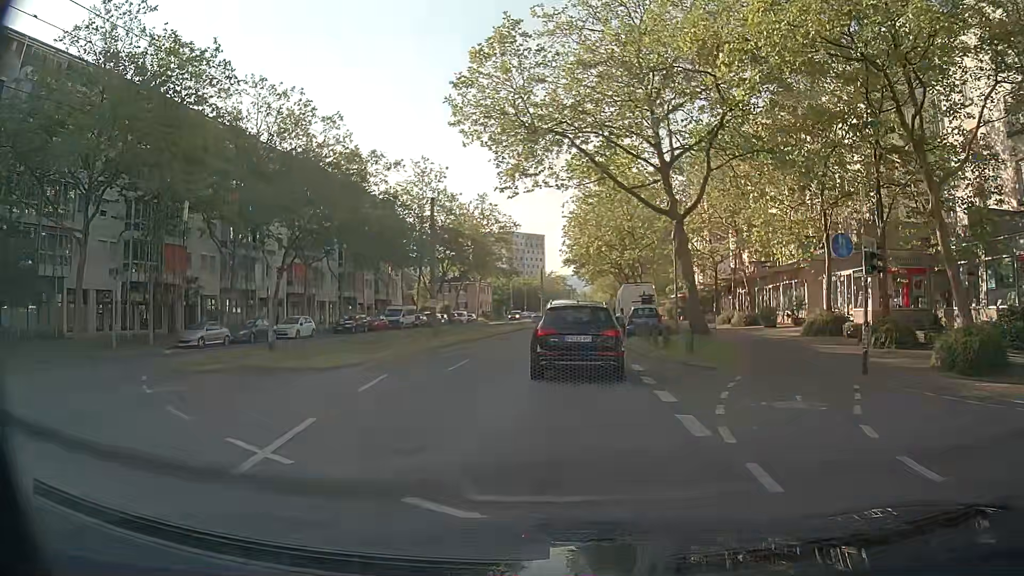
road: tertiary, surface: asphalt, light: Day
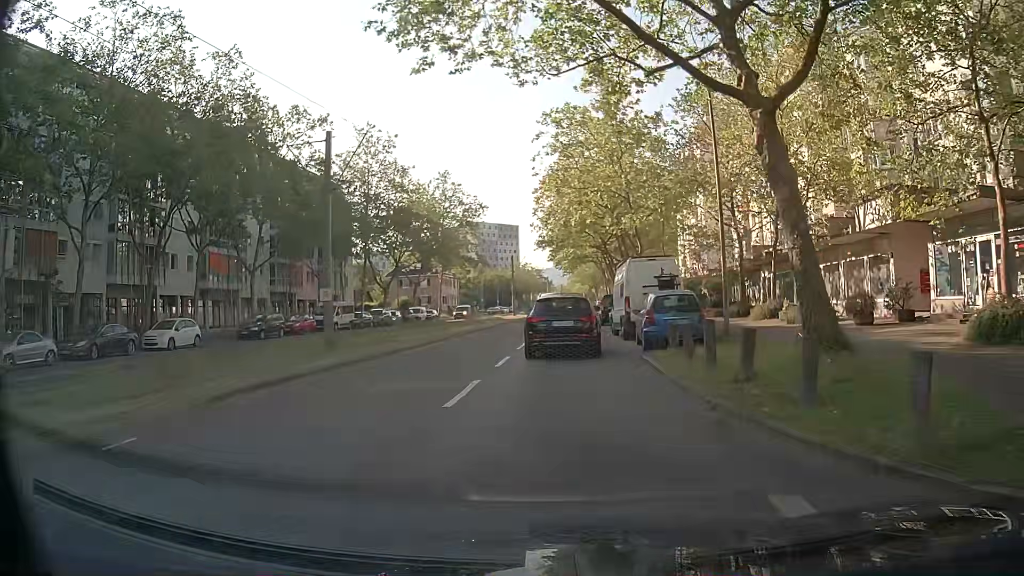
(+0.3, +13.4) m; +2°
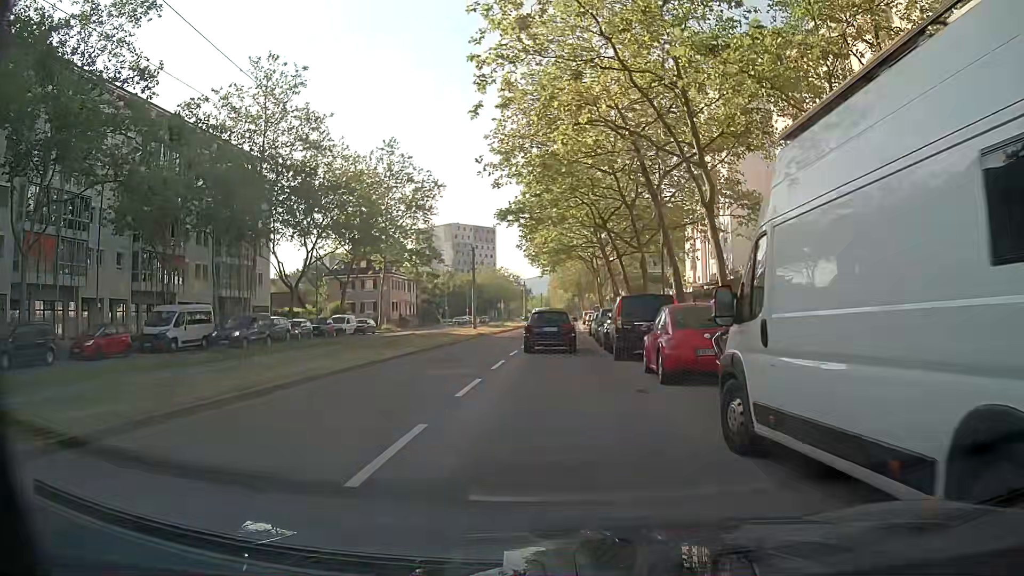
(+0.3, +21.2) m; +1°
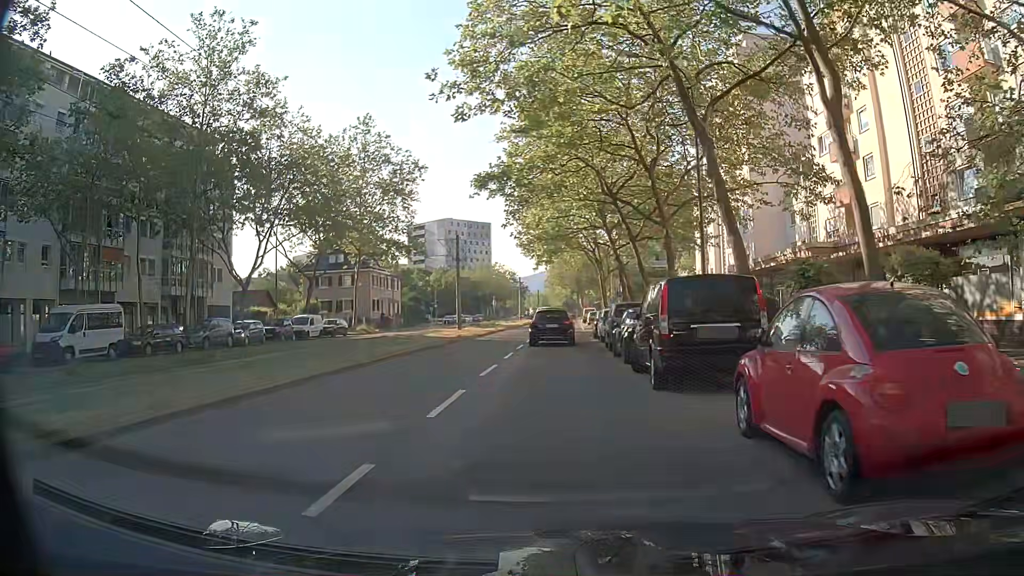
(0.0, +8.3) m; 0°
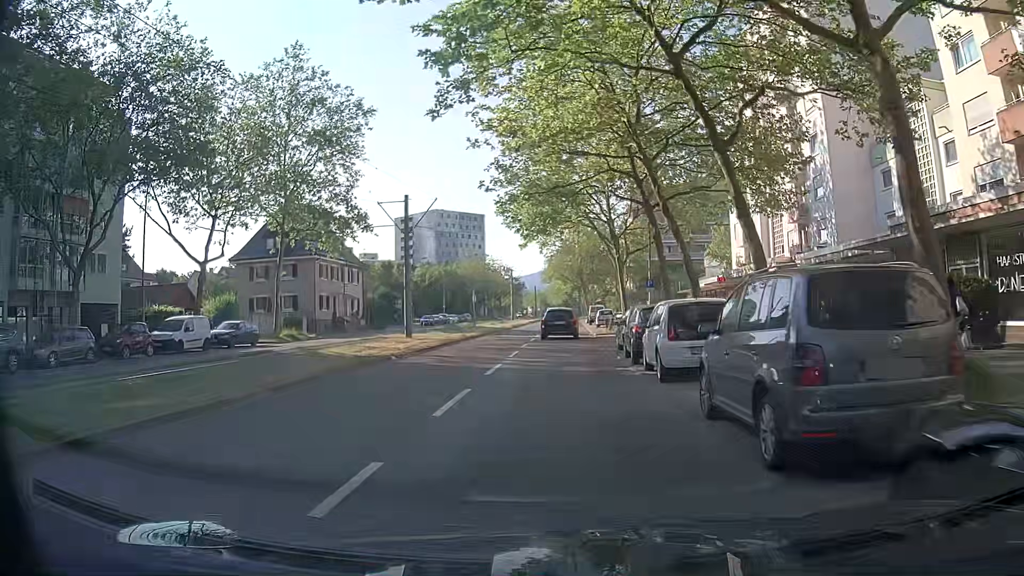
(0.0, +17.7) m; 0°
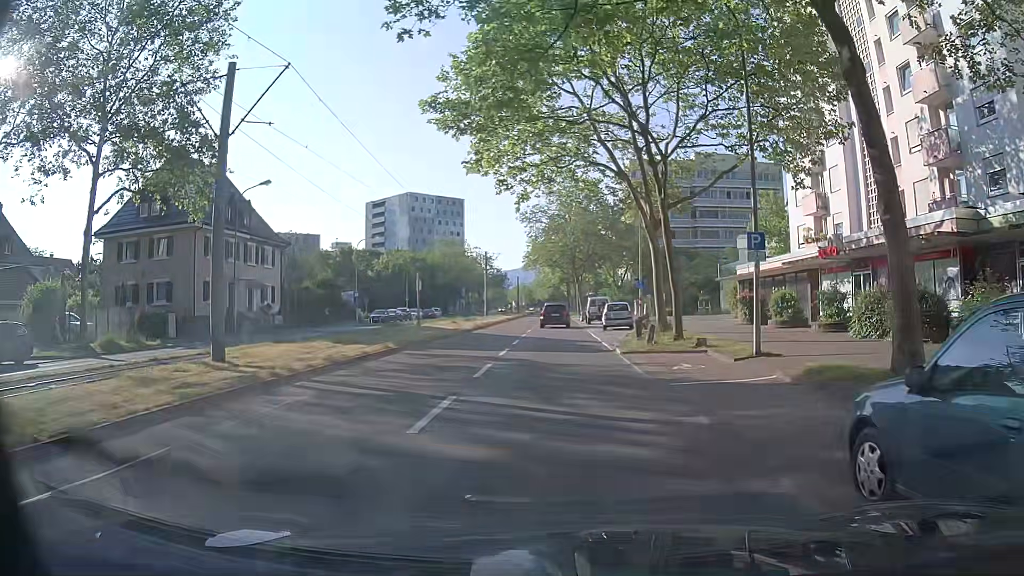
(-0.1, +19.2) m; +2°
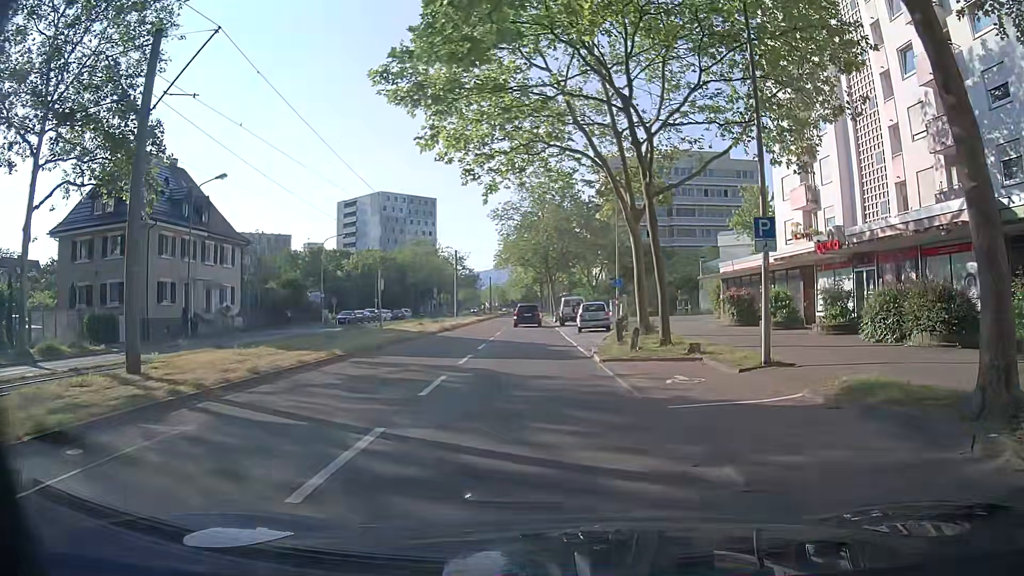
(0.0, +2.5) m; +1°
